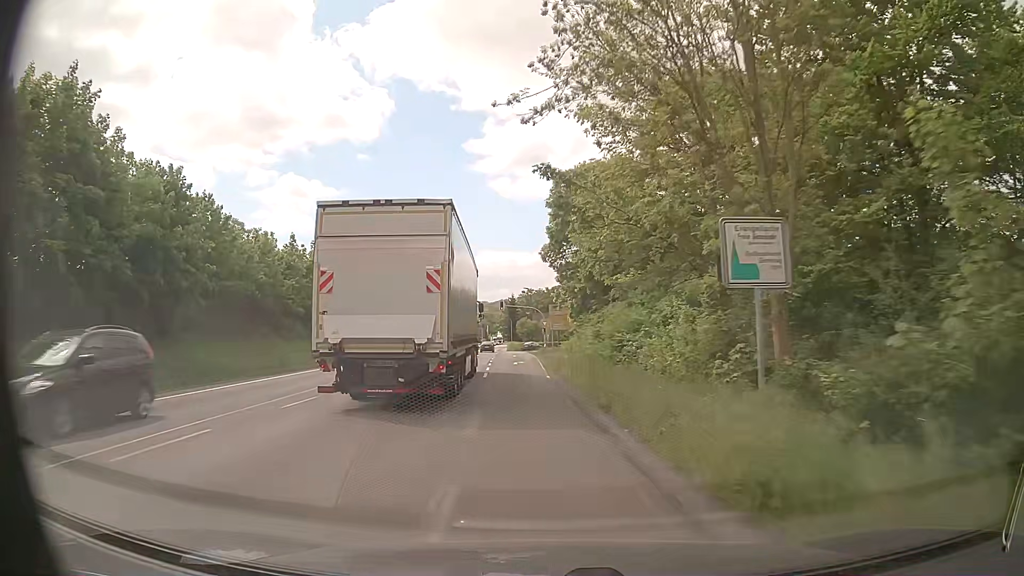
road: primary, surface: asphalt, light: Day
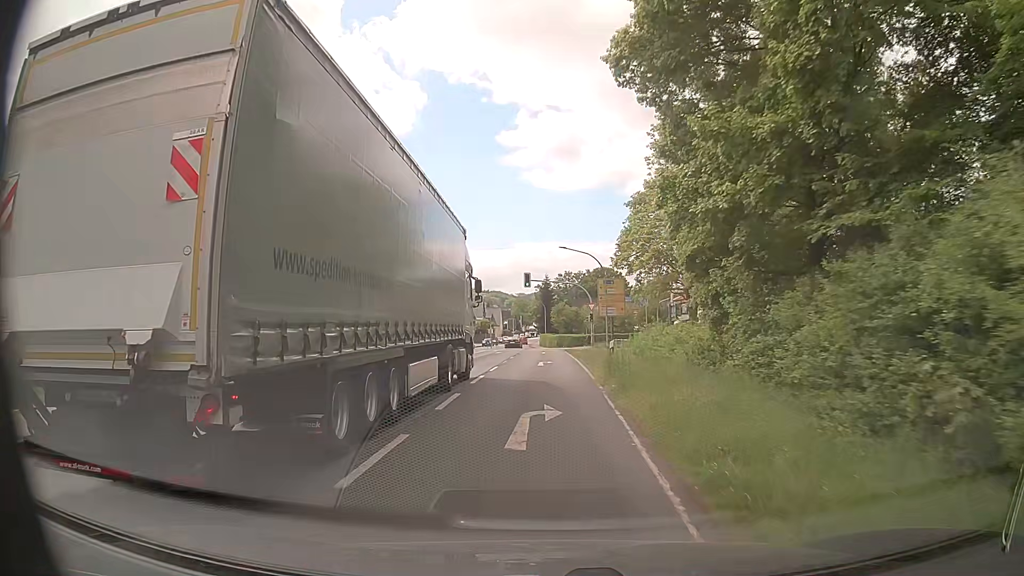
(-1.0, +30.5) m; -4°
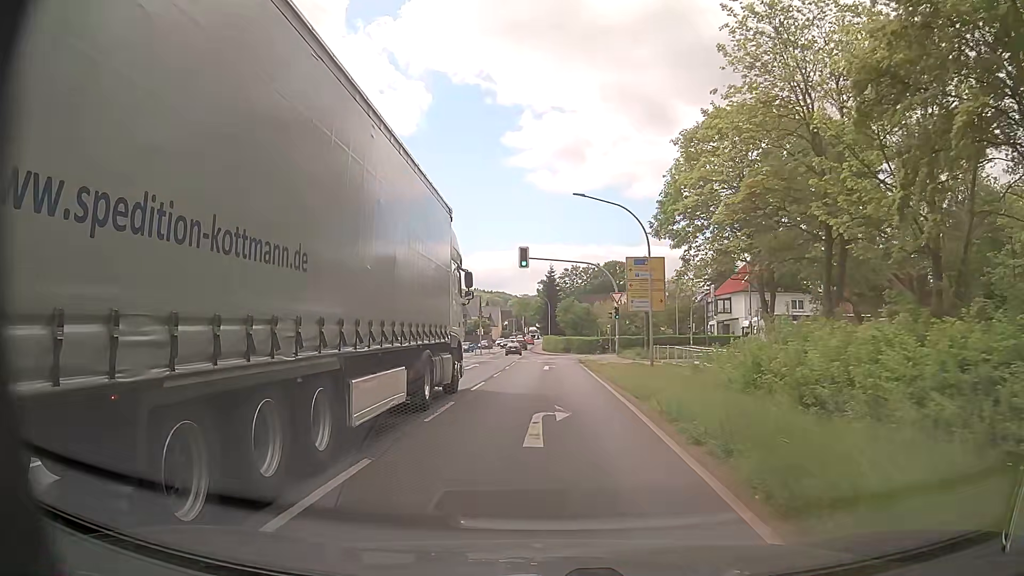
(+0.2, +19.5) m; 0°
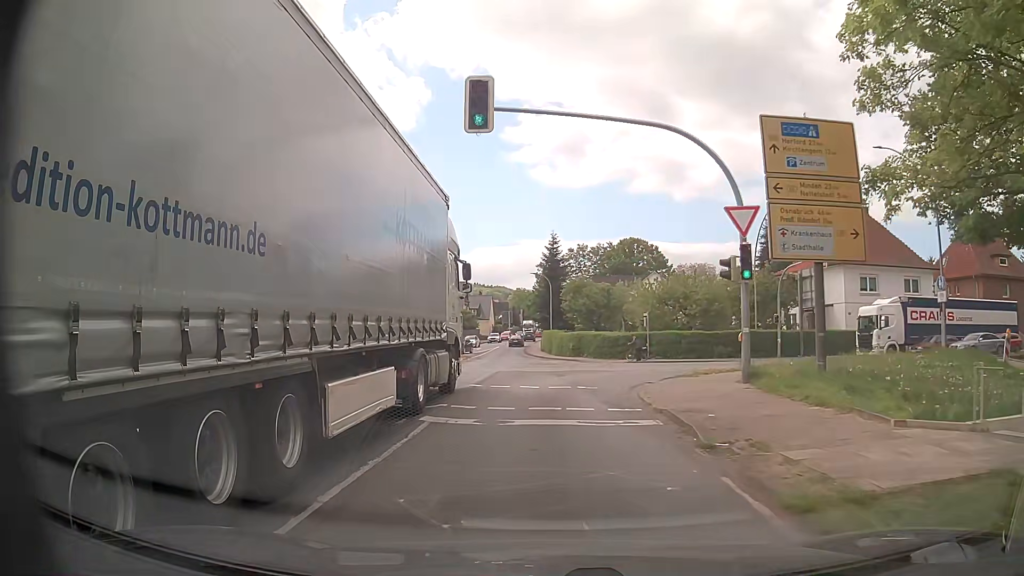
(+0.1, +28.2) m; 0°
